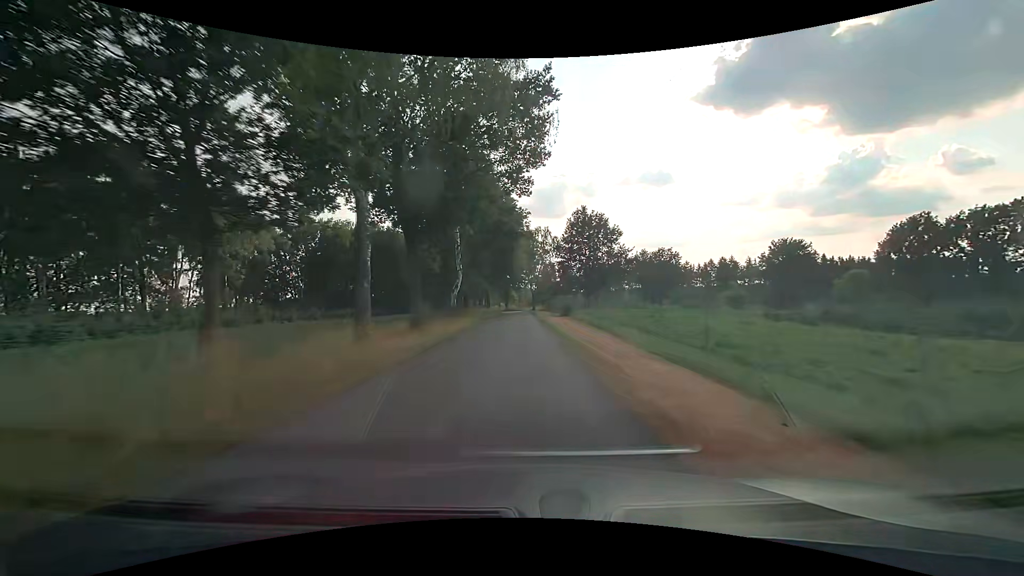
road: unclassified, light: Day
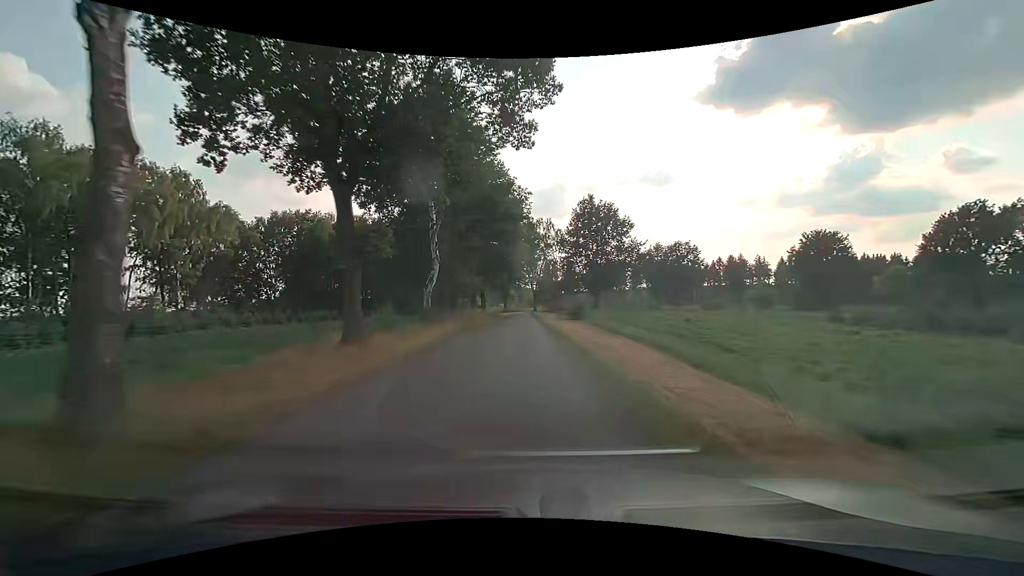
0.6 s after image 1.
(0.0, +9.9) m; 0°
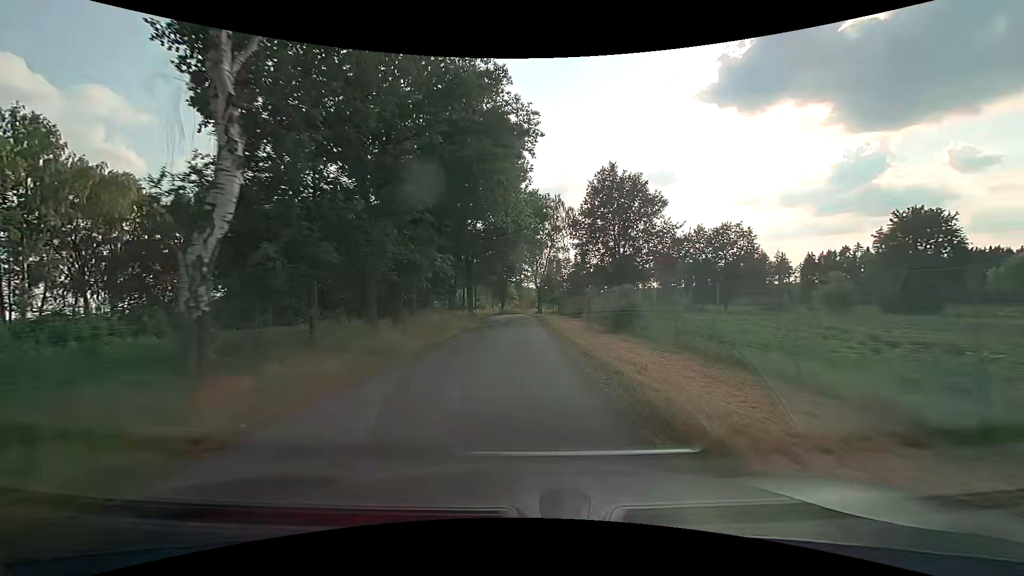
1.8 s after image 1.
(0.0, +18.9) m; 0°
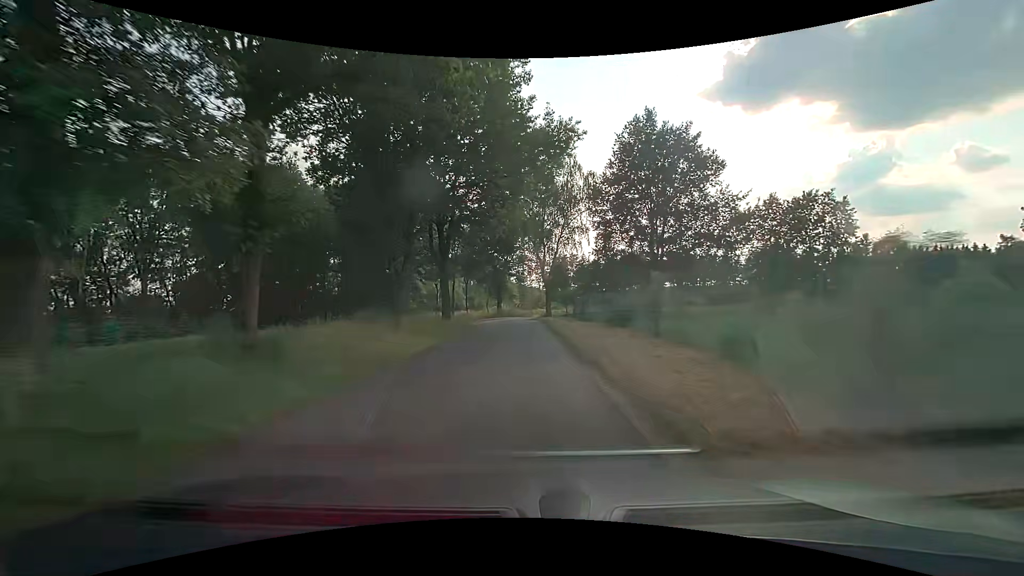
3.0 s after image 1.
(0.0, +17.8) m; 0°
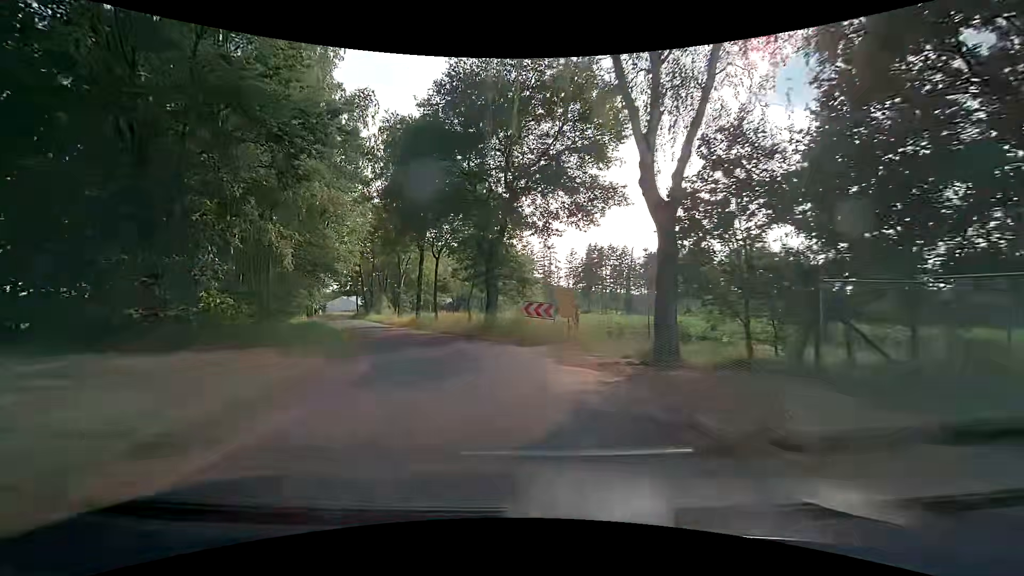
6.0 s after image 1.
(-0.3, +37.5) m; -2°
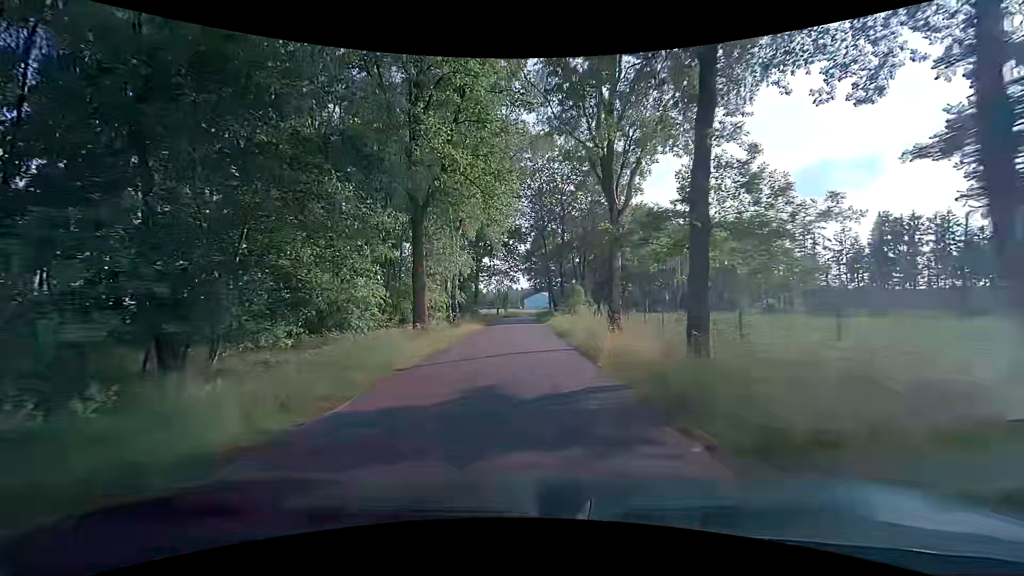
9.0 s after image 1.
(-7.8, +32.0) m; -22°
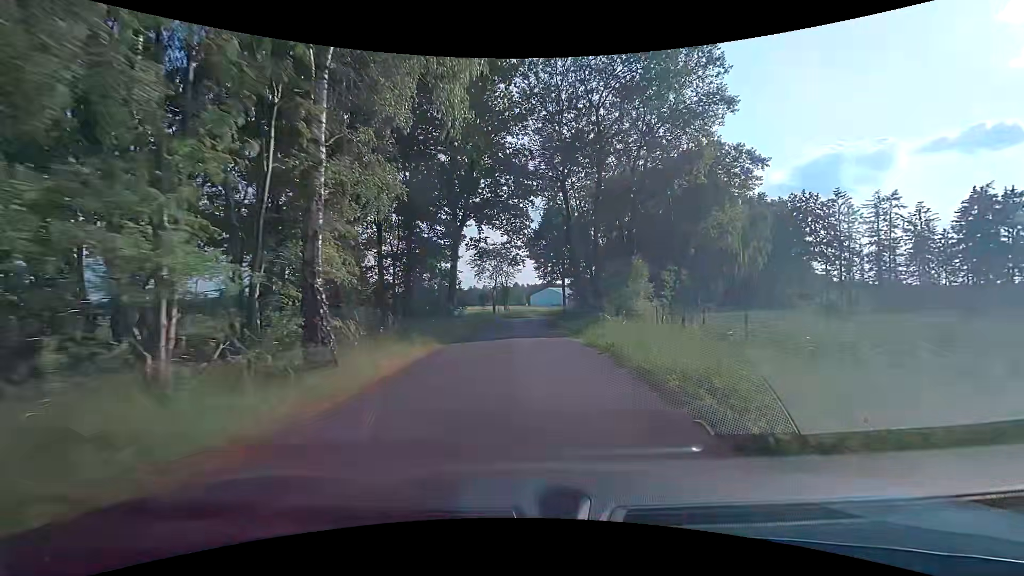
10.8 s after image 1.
(-0.4, +22.8) m; -2°
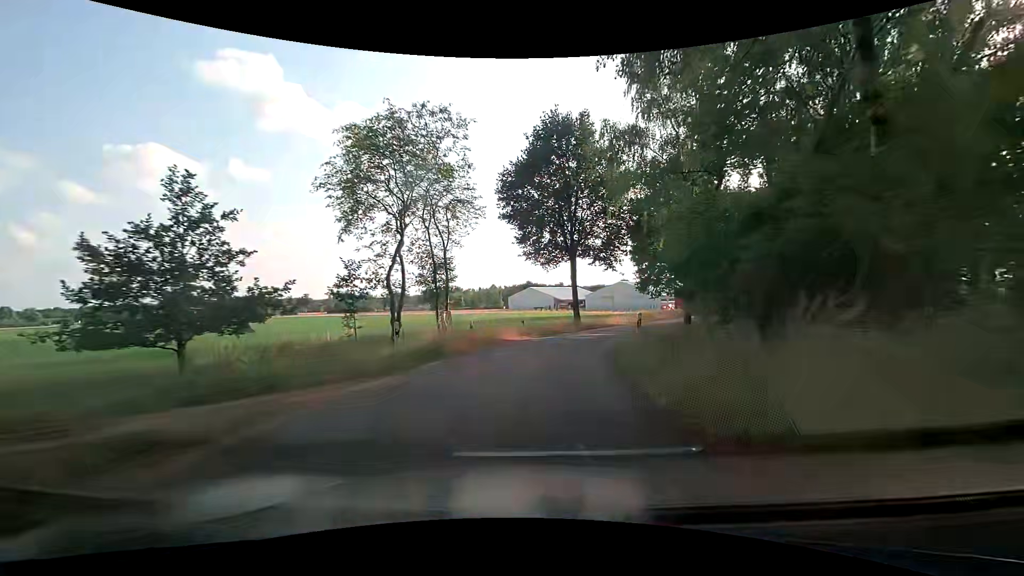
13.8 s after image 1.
(+0.3, +38.2) m; +2°
(0, +10) (+2, +20) (+4, +29) (+8, +39) (+13, +48) (+17, +57) (+22, +66) (+26, +75) (+30, +84) (+35, +93) m
